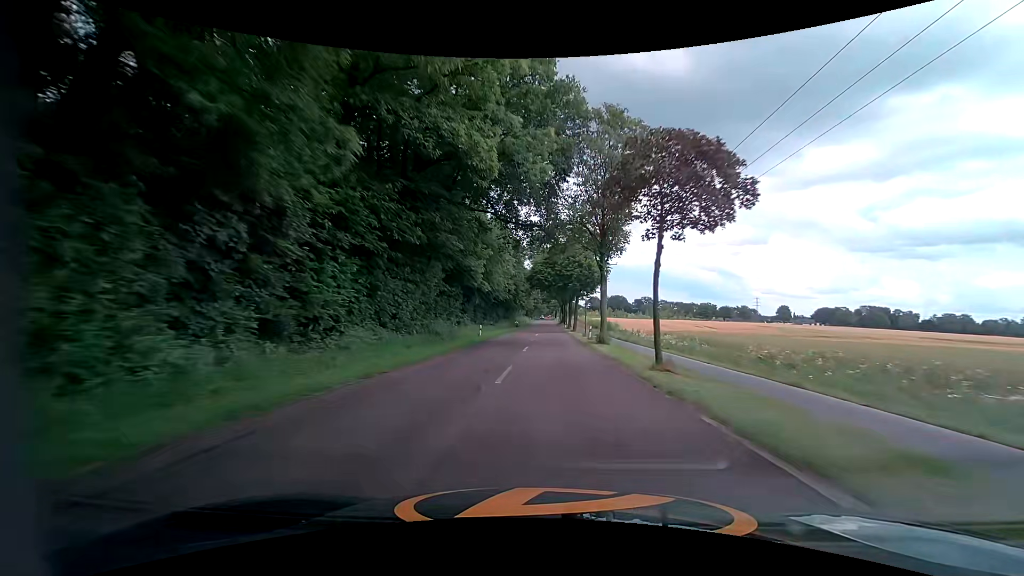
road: tertiary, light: Day
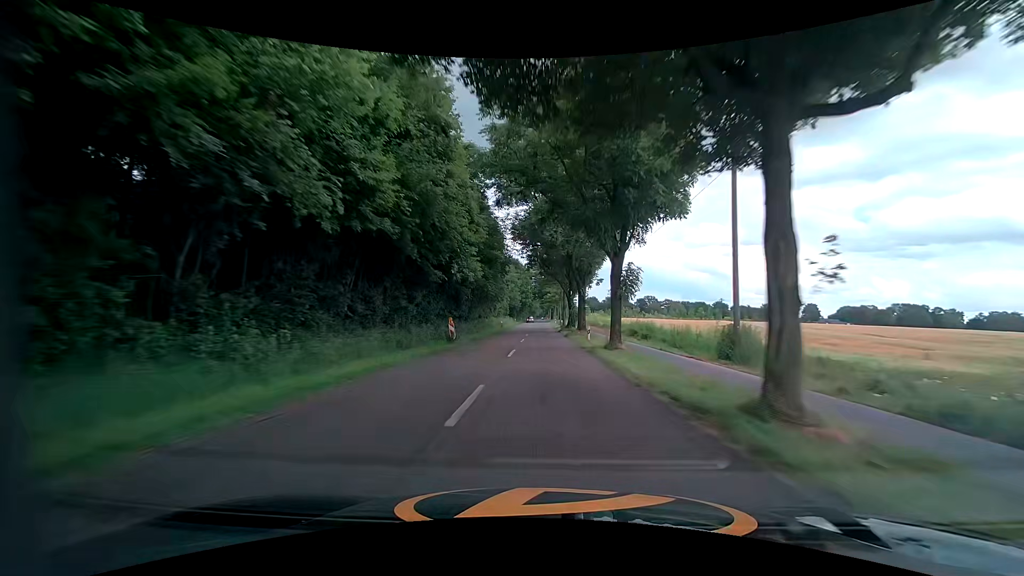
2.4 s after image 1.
(+0.5, +53.2) m; +1°
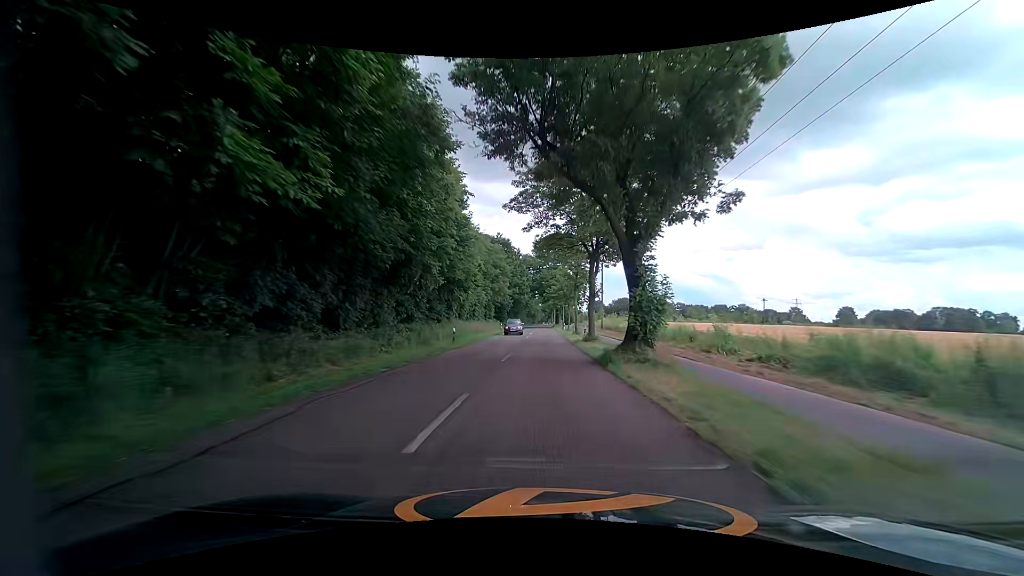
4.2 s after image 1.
(-0.2, +37.9) m; -1°
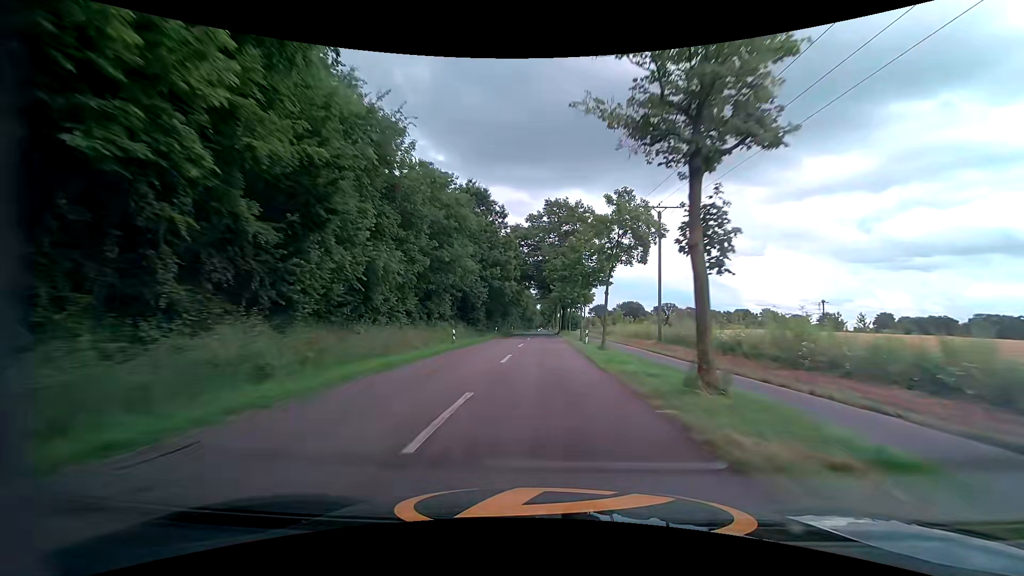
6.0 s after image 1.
(0.0, +36.6) m; +1°
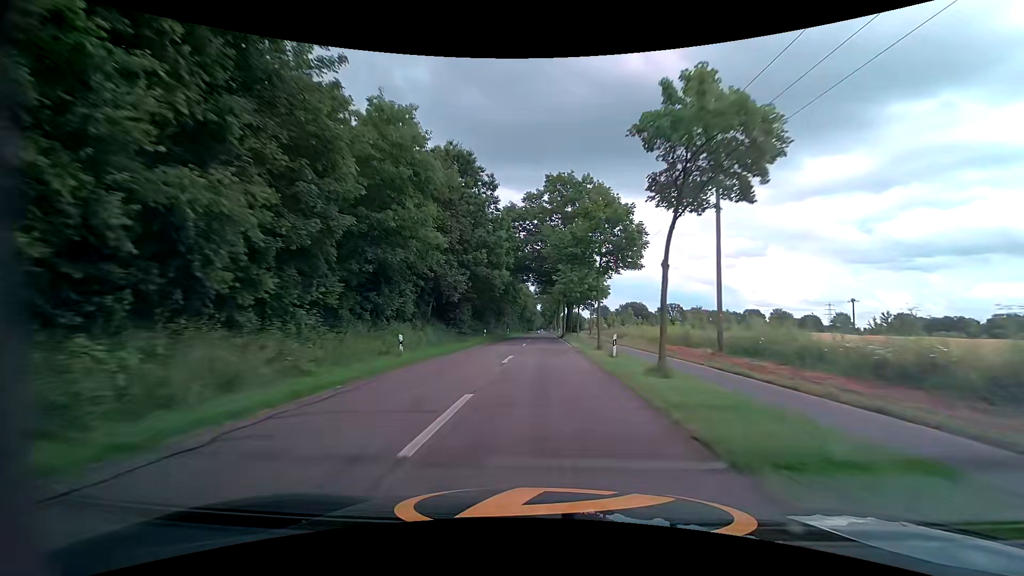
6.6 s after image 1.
(-0.1, +12.4) m; 0°
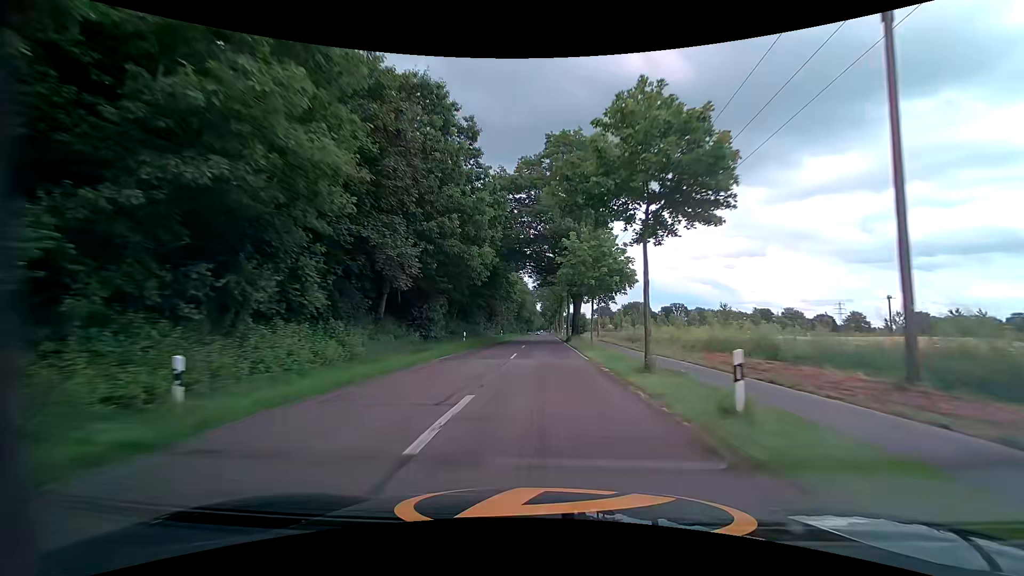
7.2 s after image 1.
(-0.1, +12.6) m; 0°
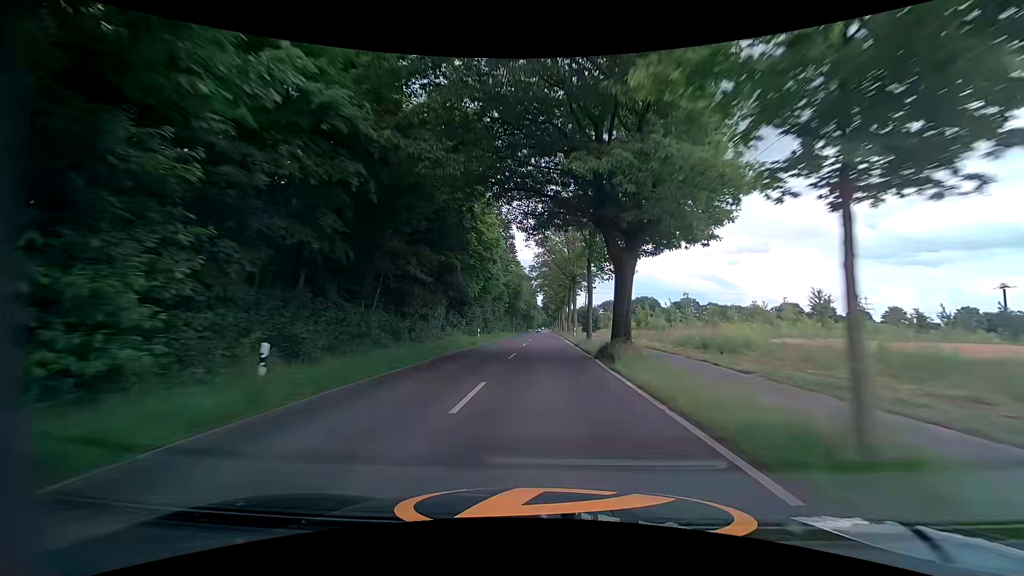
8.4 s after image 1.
(-0.1, +25.3) m; 0°
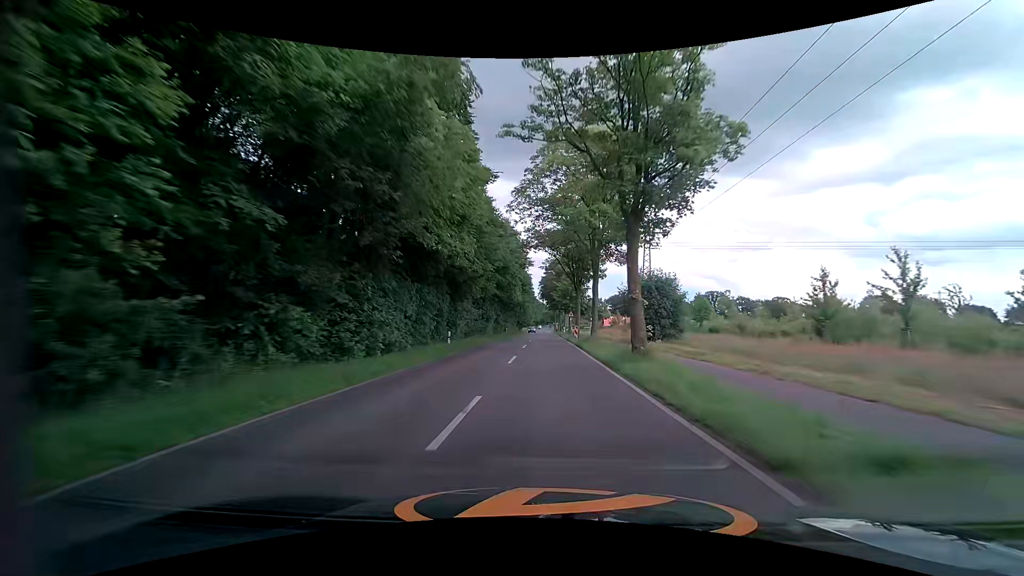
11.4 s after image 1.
(-0.1, +61.8) m; 0°
